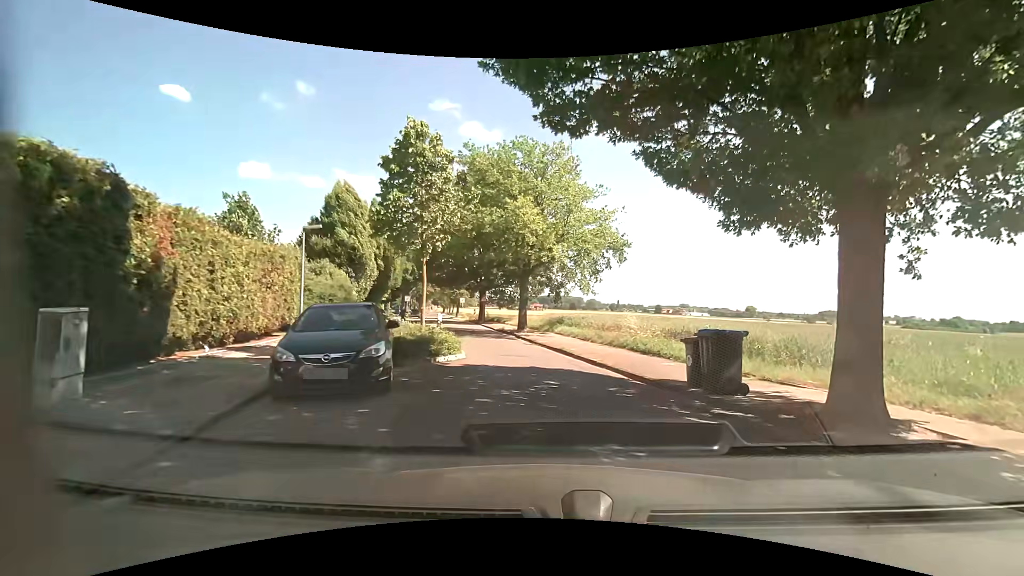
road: unclassified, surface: asphalt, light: Day
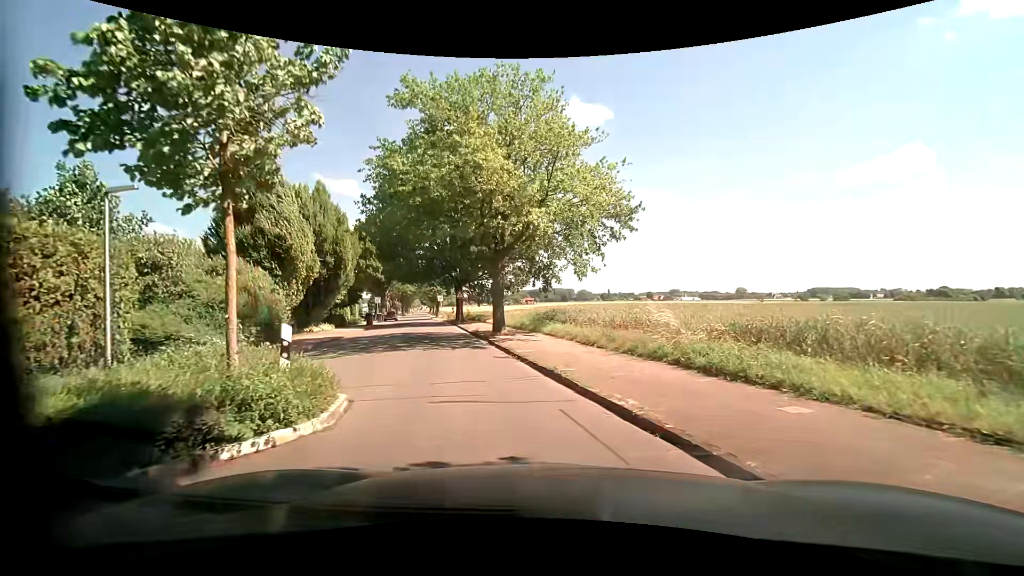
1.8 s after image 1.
(+0.1, +7.9) m; 0°
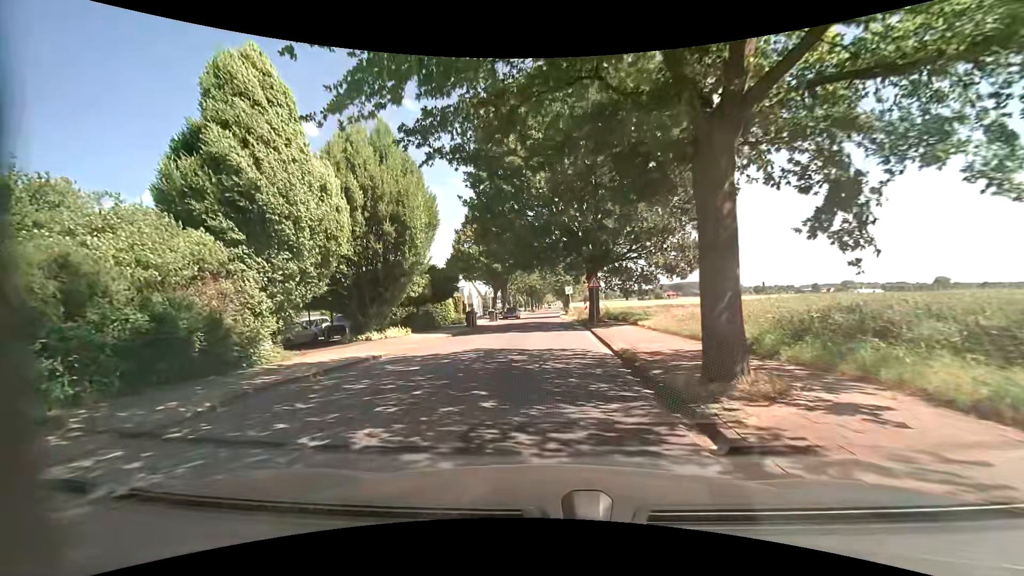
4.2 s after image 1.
(-1.6, +14.5) m; -16°
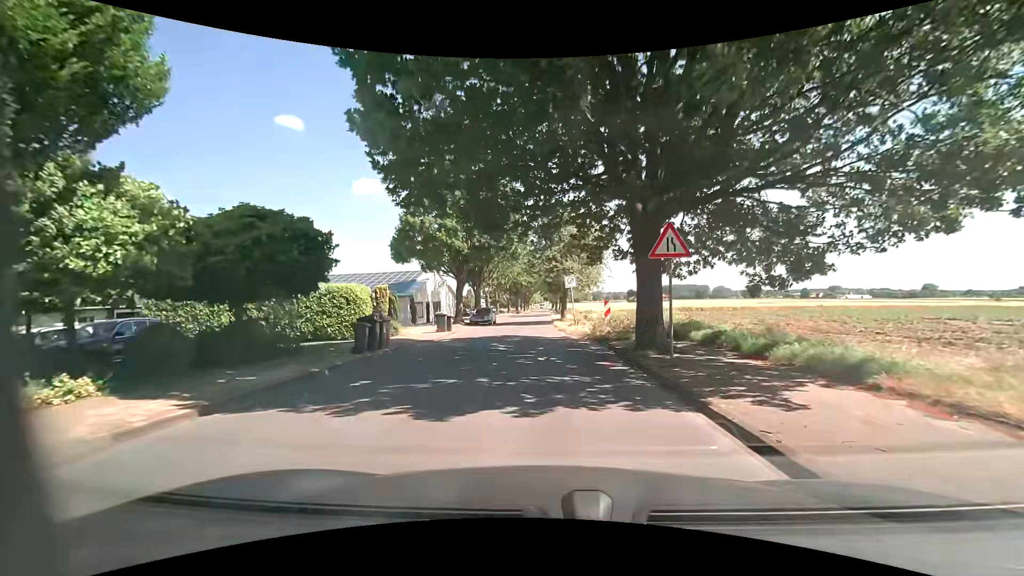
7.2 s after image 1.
(+0.2, +18.7) m; +2°
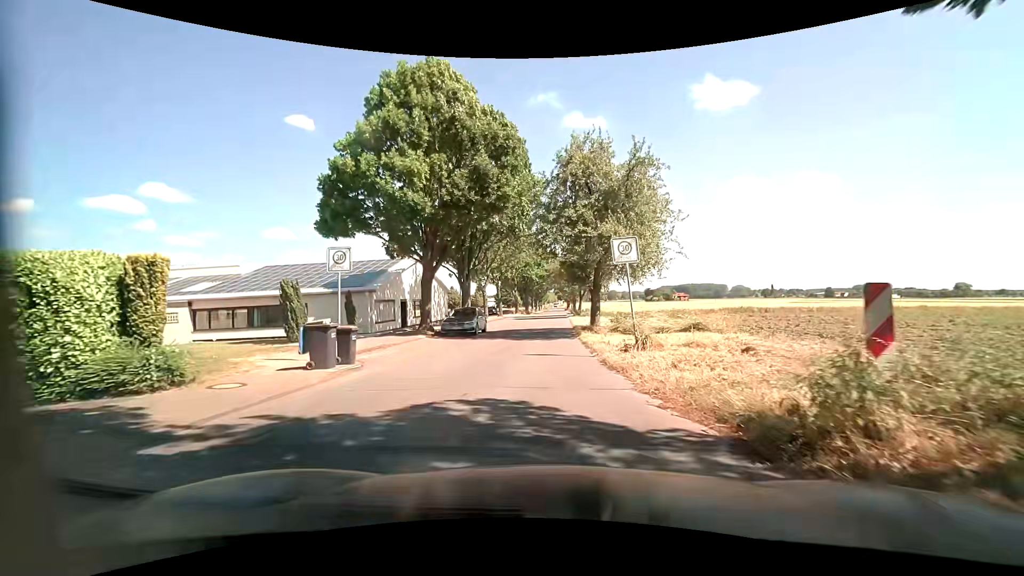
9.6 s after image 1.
(-0.1, +16.1) m; -1°
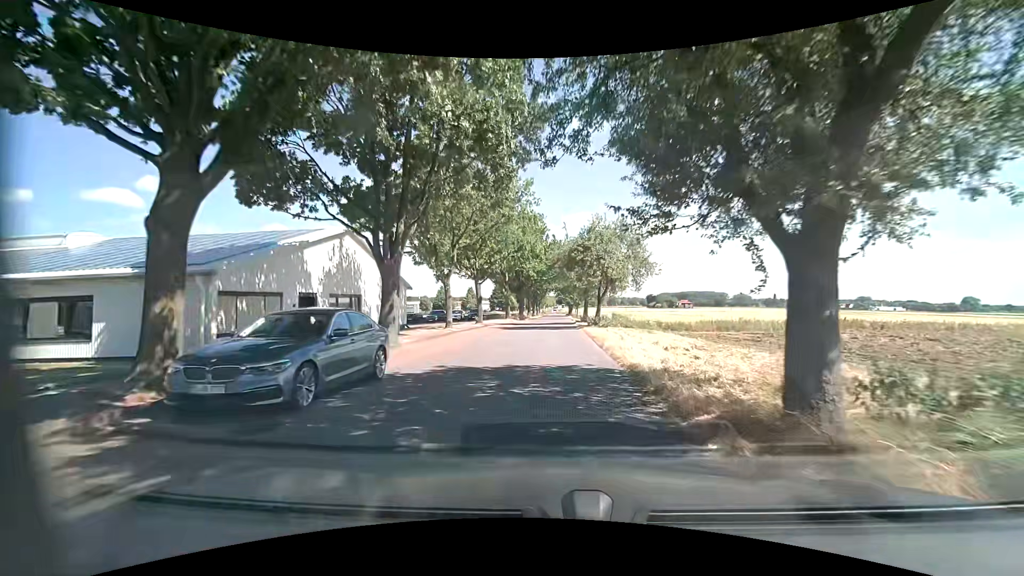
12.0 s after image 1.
(-0.2, +19.2) m; -1°
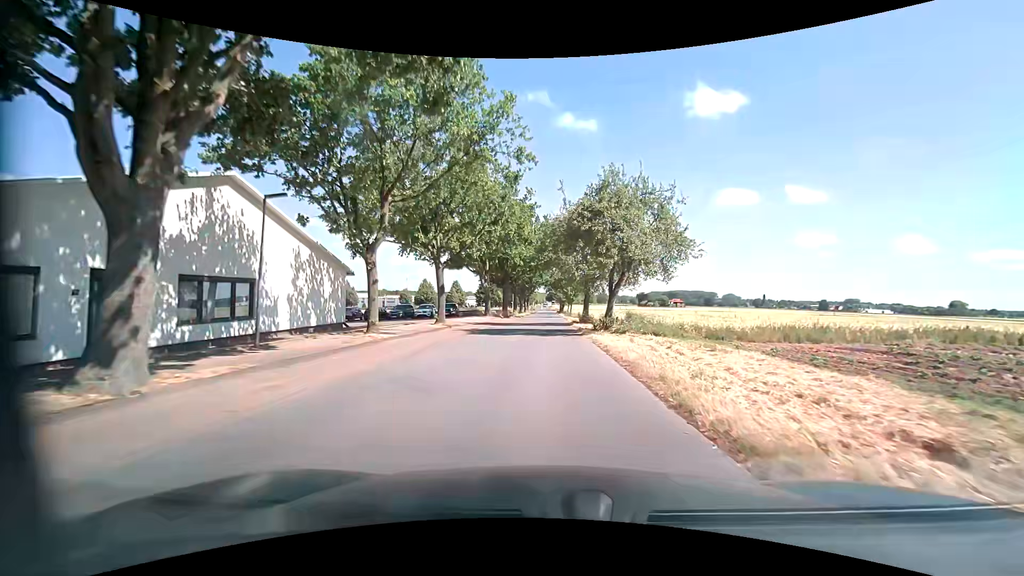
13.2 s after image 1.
(+0.3, +11.8) m; +2°
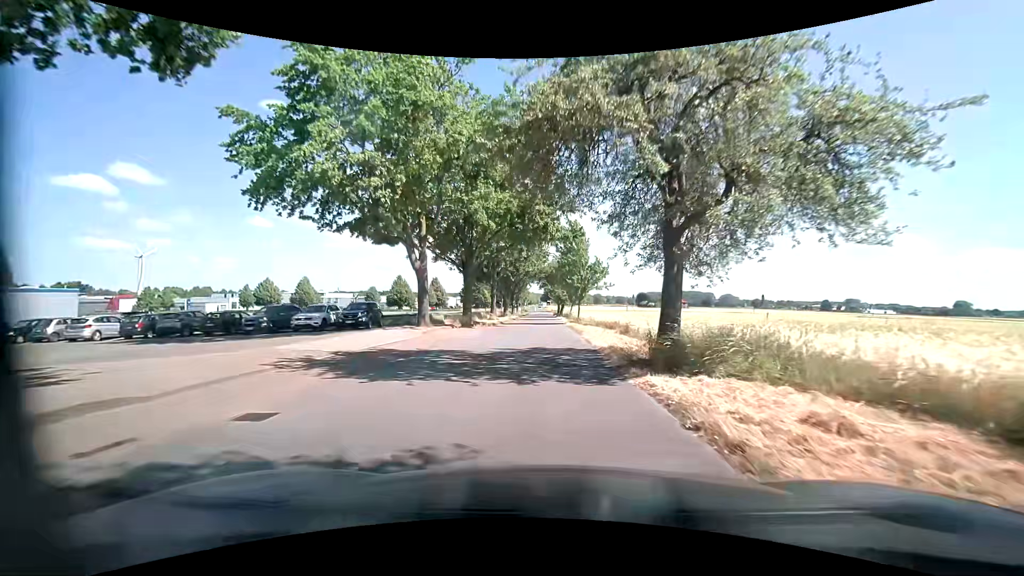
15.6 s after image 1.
(0.0, +25.8) m; +1°
(0, +10) (0, +20) (0, +30) (0, +40) (0, +50) (0, +60) (0, +70) (-1, +80) (-1, +90) (-1, +100) m
